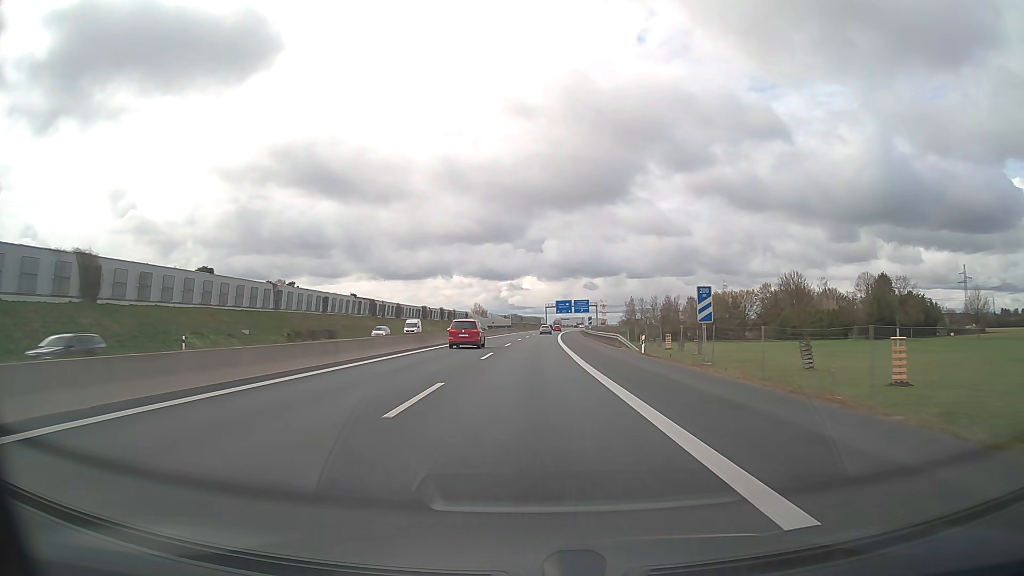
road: motorway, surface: asphalt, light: Day
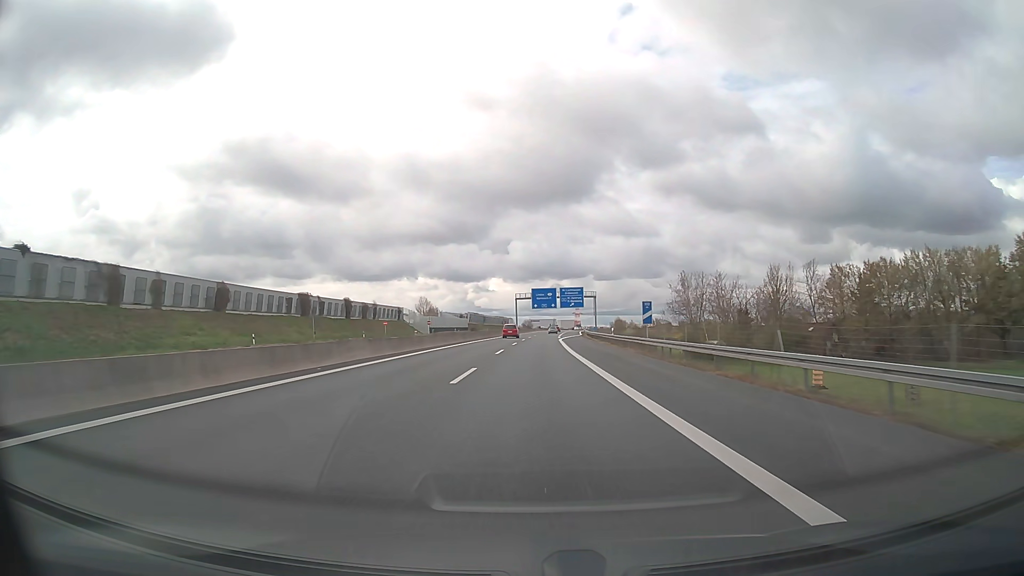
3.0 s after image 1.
(+1.8, +83.8) m; +3°
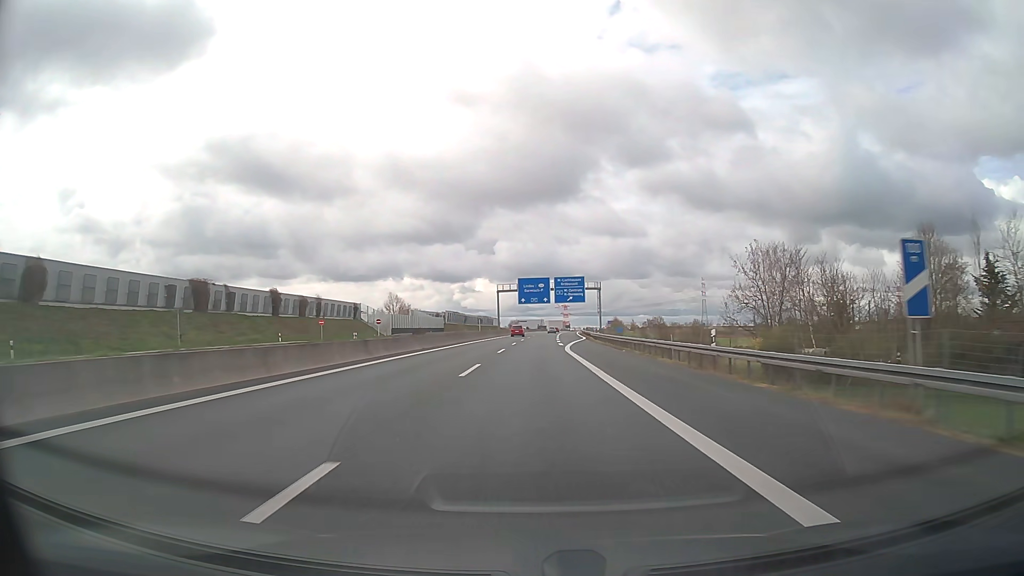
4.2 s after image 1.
(+0.3, +33.5) m; +1°
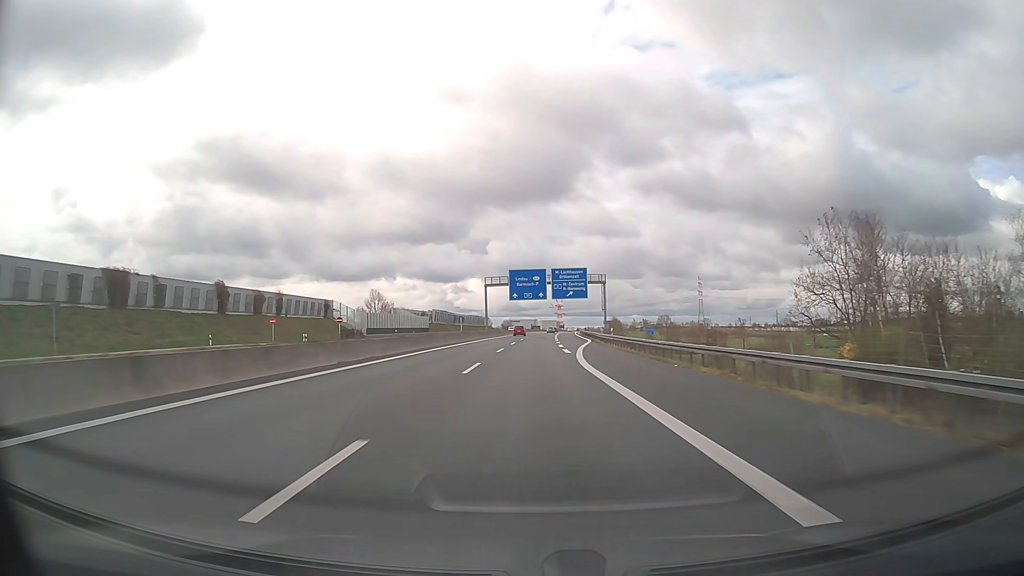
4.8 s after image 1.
(+0.1, +16.8) m; +1°
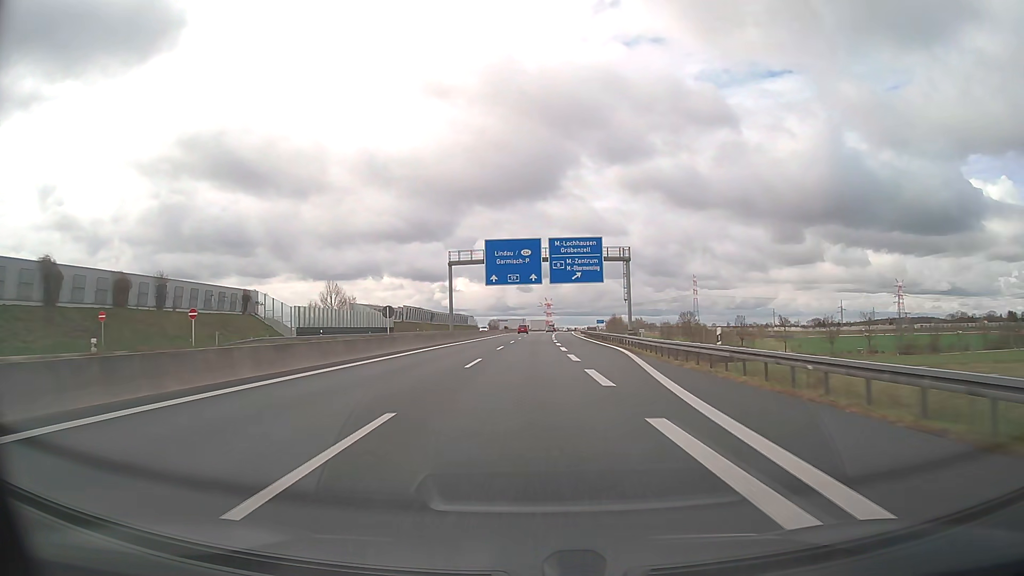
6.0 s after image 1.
(+0.3, +33.5) m; +1°
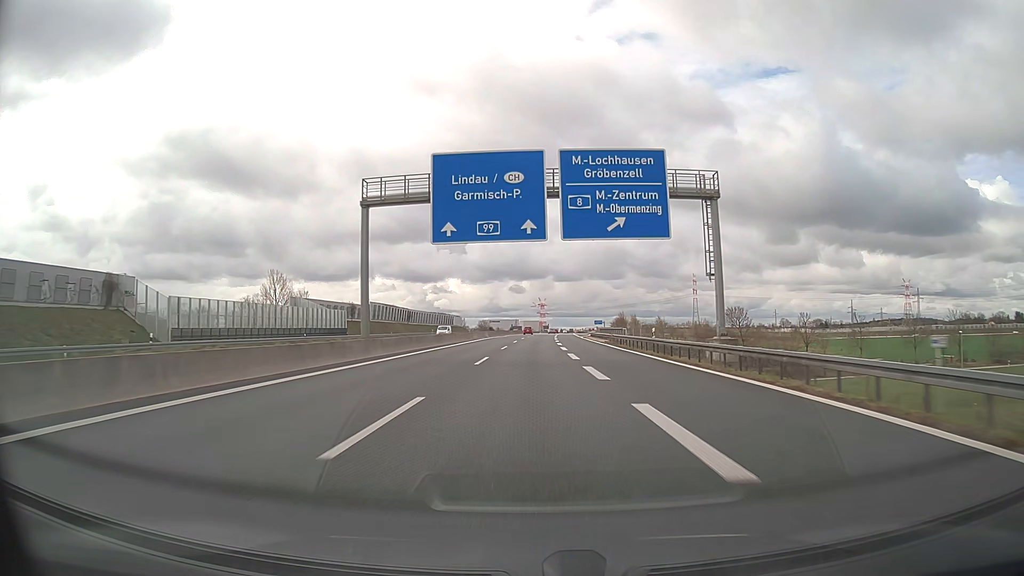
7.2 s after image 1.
(+0.2, +33.5) m; +1°
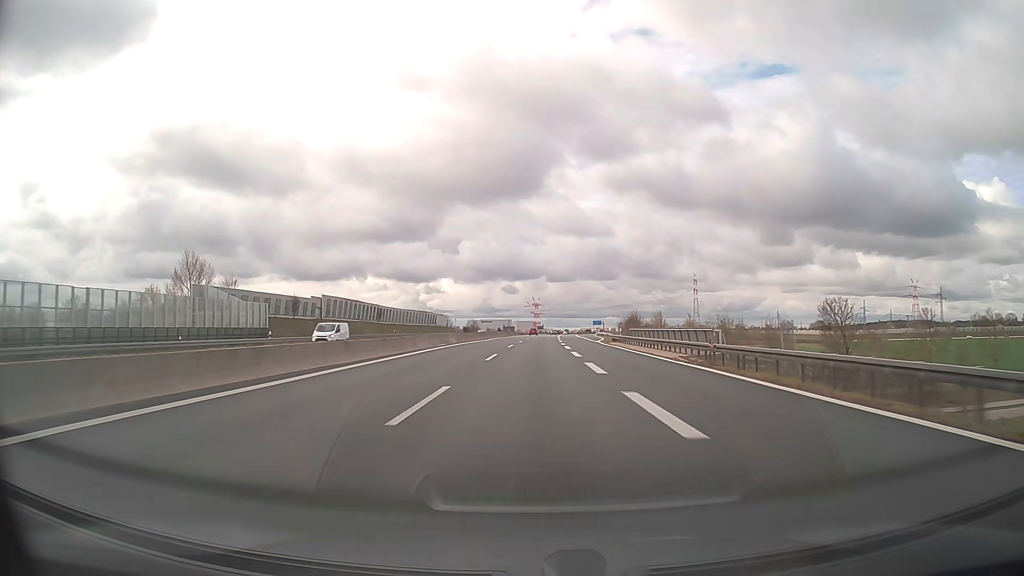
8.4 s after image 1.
(+0.1, +33.5) m; +1°
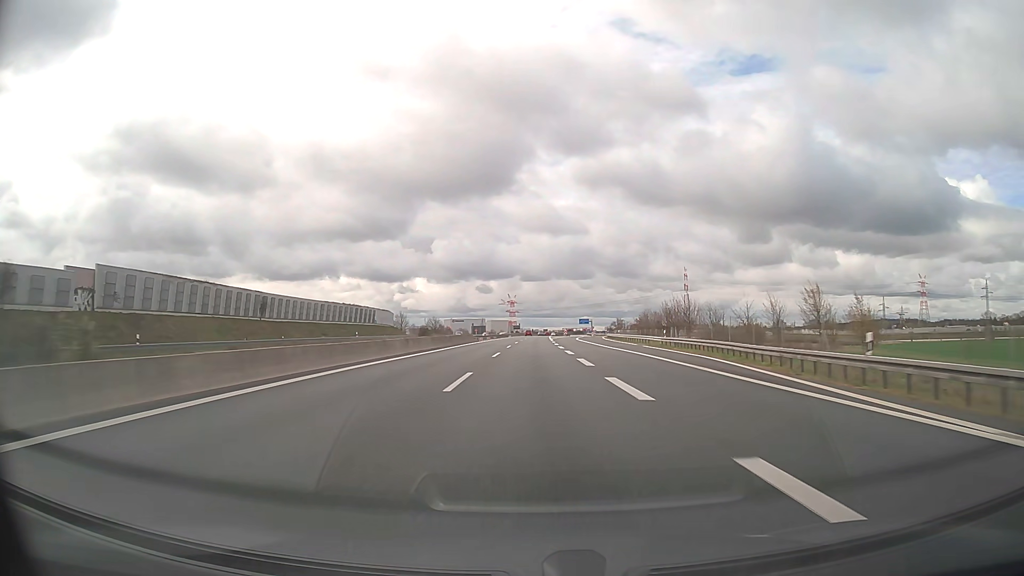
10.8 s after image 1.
(+0.9, +67.0) m; +2°
(0, +10) (0, +20) (0, +30) (0, +40) (0, +50) (+1, +60) (+1, +70) (+1, +80) (+1, +90) (+2, +100) m
